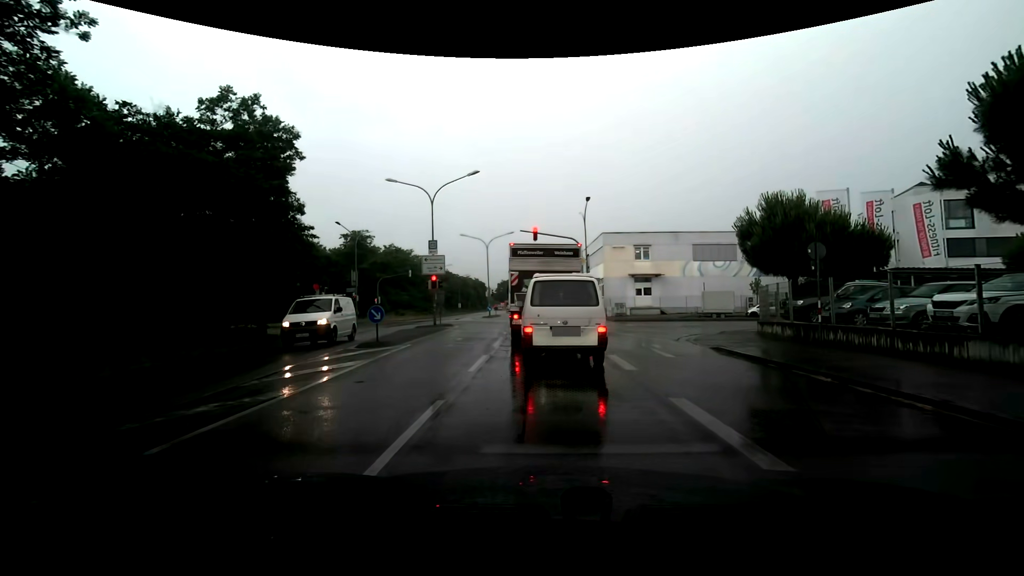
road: secondary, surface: asphalt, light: Day
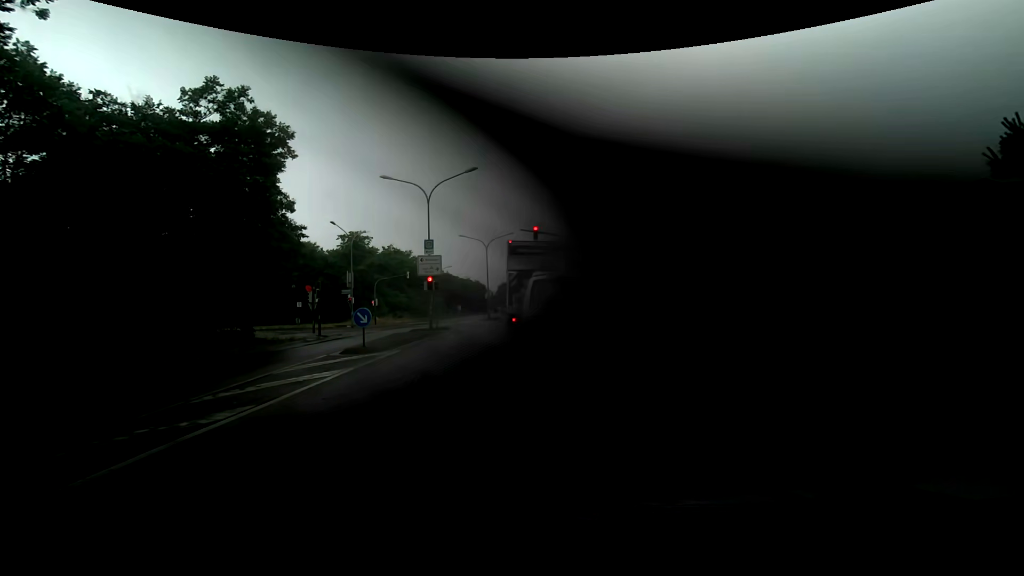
(-0.1, +1.3) m; -2°
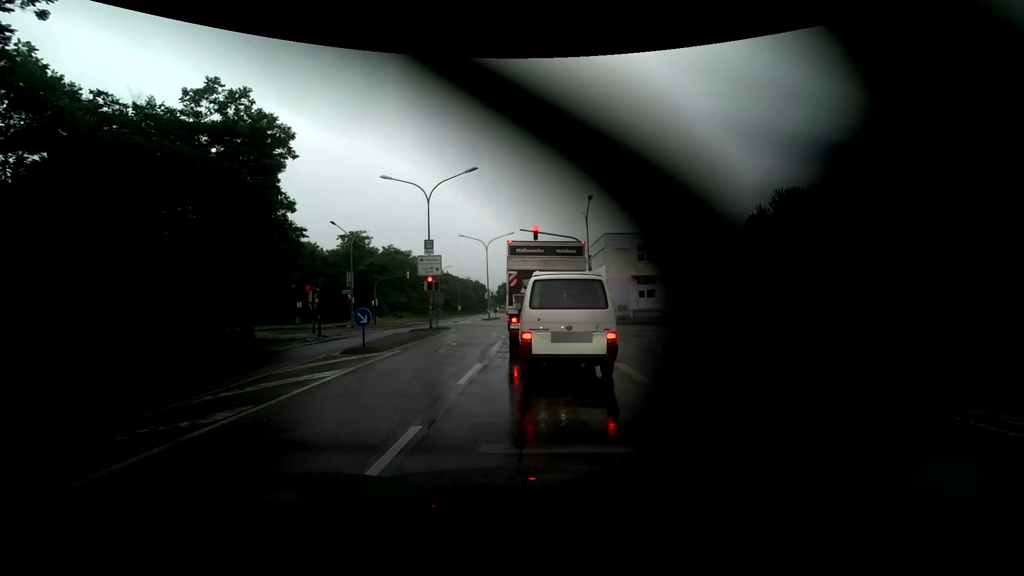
(0.0, 0.0) m; 0°
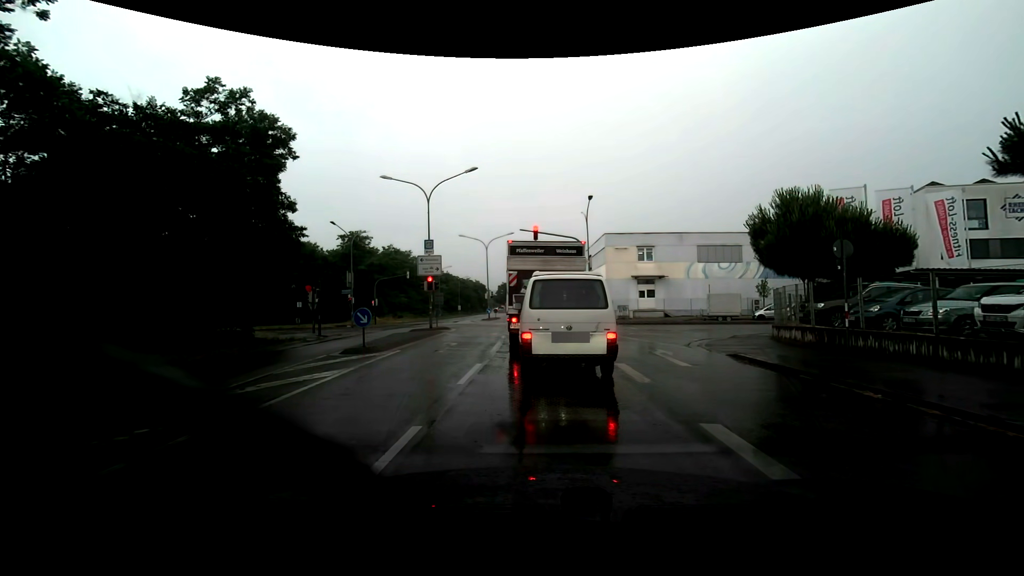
(0.0, 0.0) m; 0°
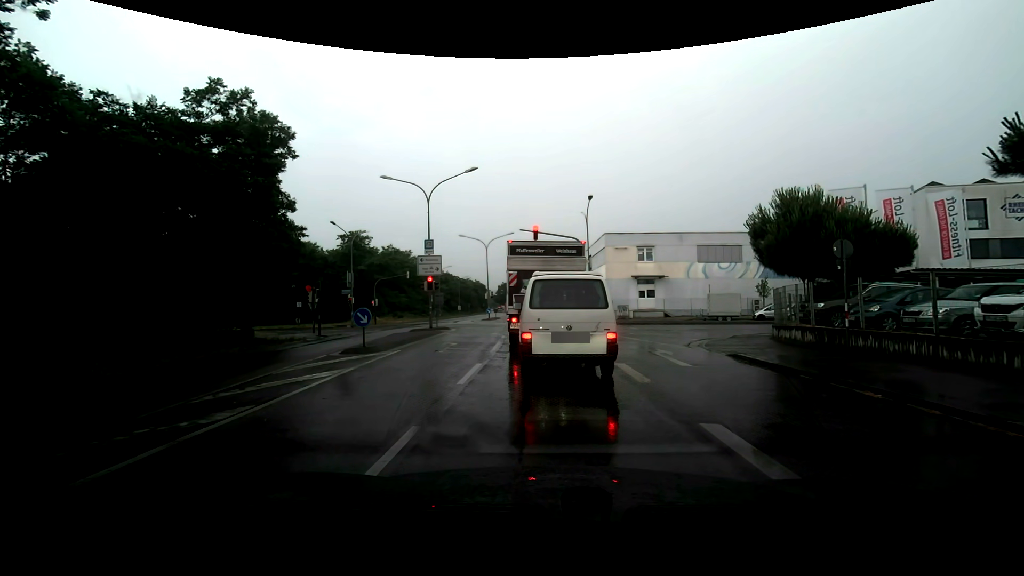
(0.0, 0.0) m; 0°
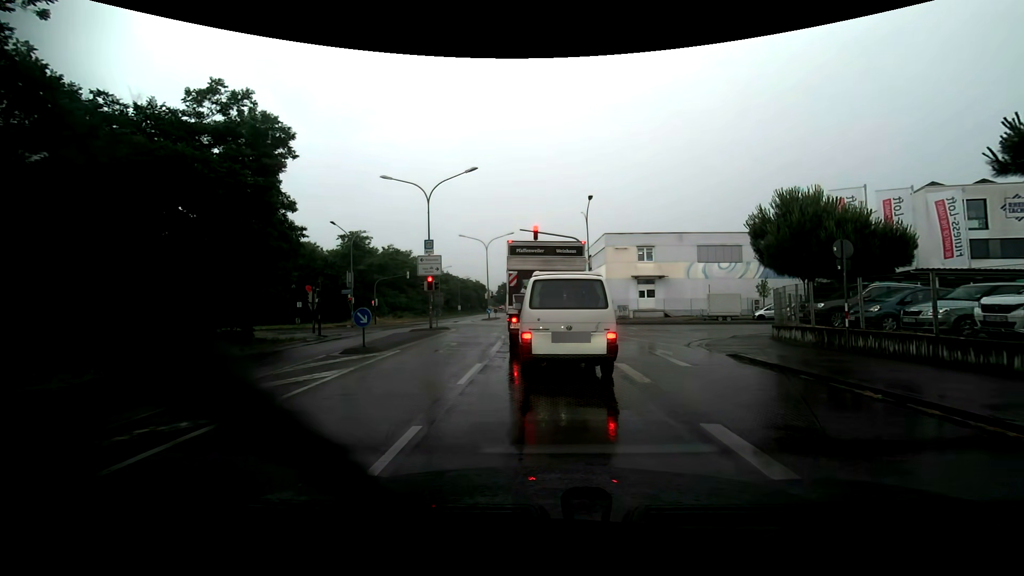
(0.0, 0.0) m; 0°
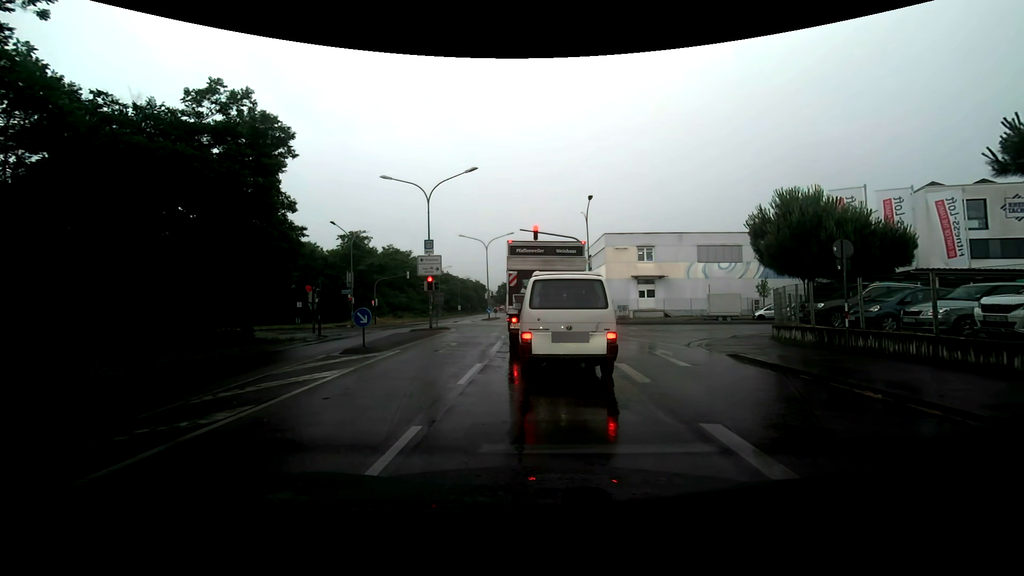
(0.0, 0.0) m; 0°
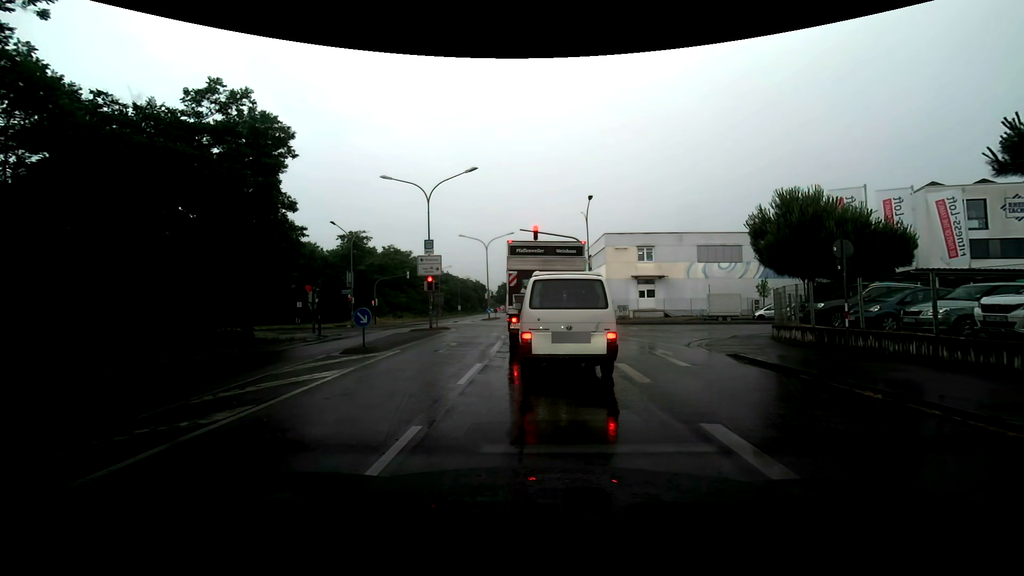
(0.0, 0.0) m; 0°
(0, +10) (0, +20) (0, +30) (-1, +40) (-1, +50) (-2, +60) (-2, +70) (-2, +80) (-3, +90) (-4, +100) m
